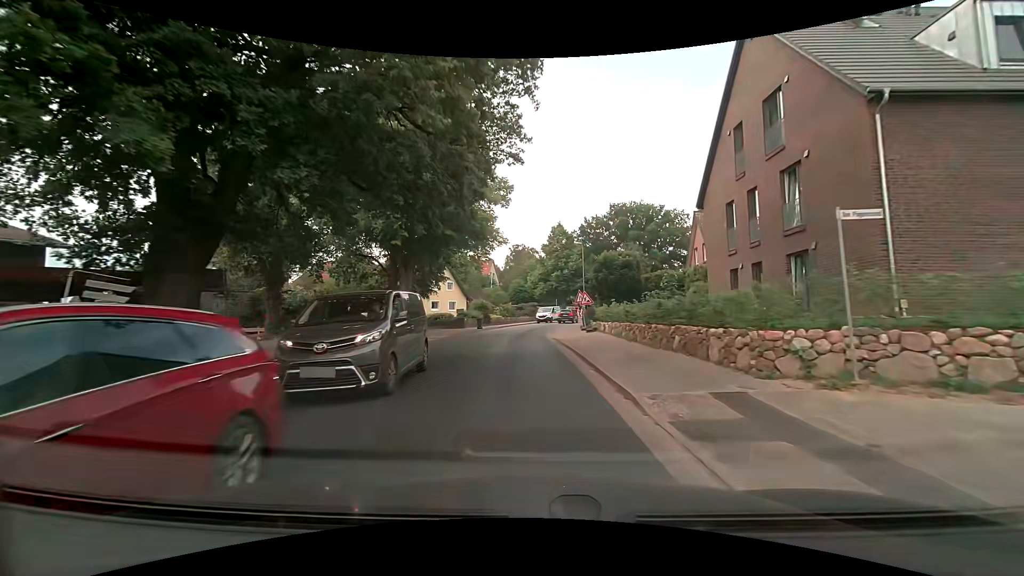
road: tertiary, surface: asphalt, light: Day
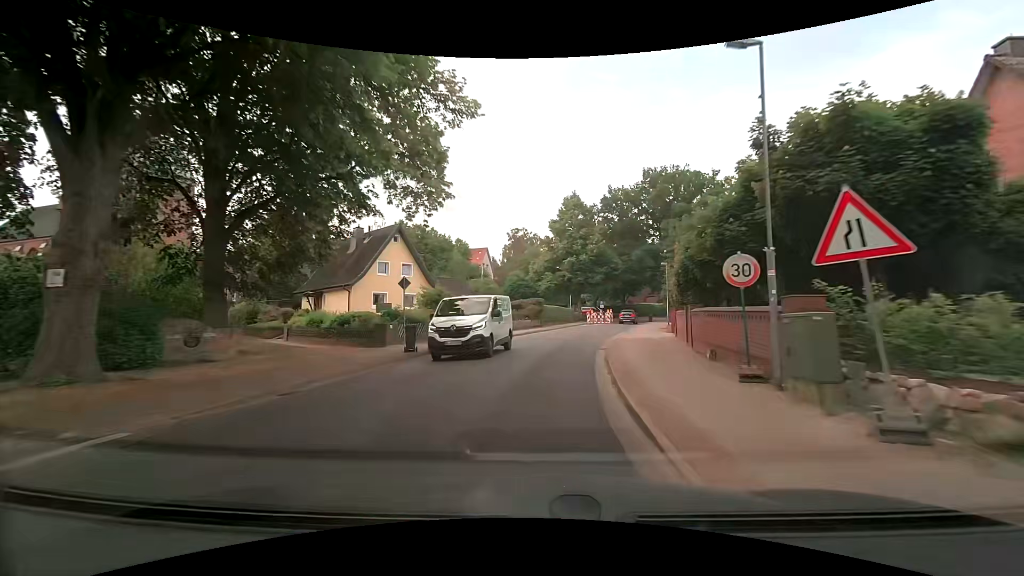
(-0.4, +25.5) m; 0°
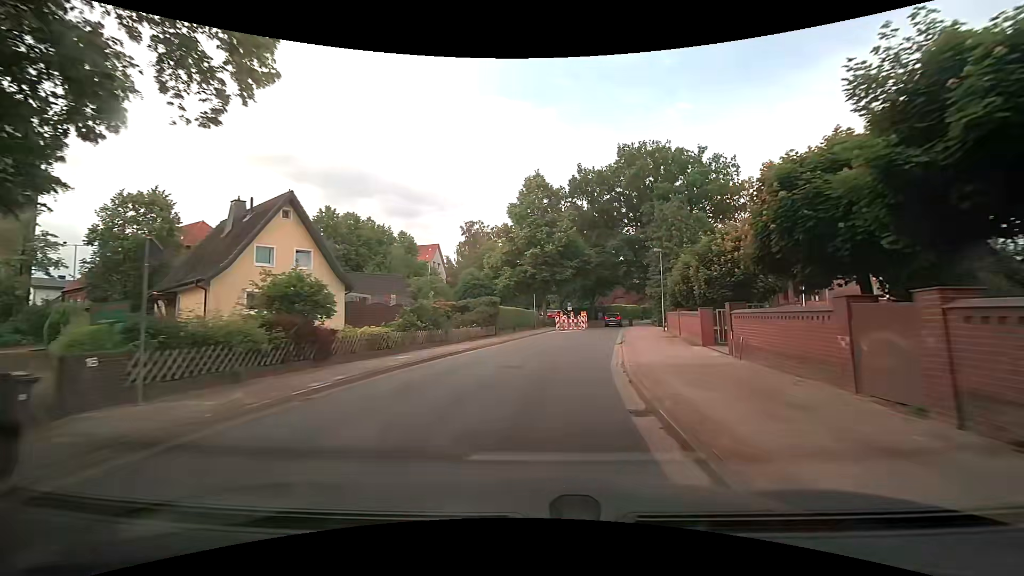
(+0.5, +12.3) m; +4°
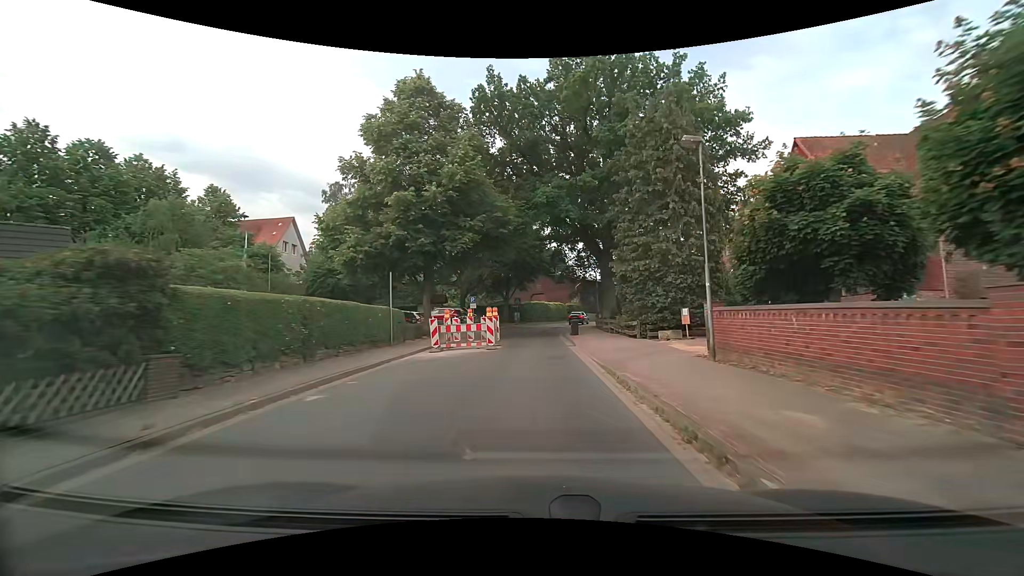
(+2.3, +23.9) m; +10°
(0, +10) (+1, +20) (+1, +30) (+1, +40) (+2, +50) (+4, +60) (+7, +69) (+11, +78) (+16, +87) (+22, +95) m
